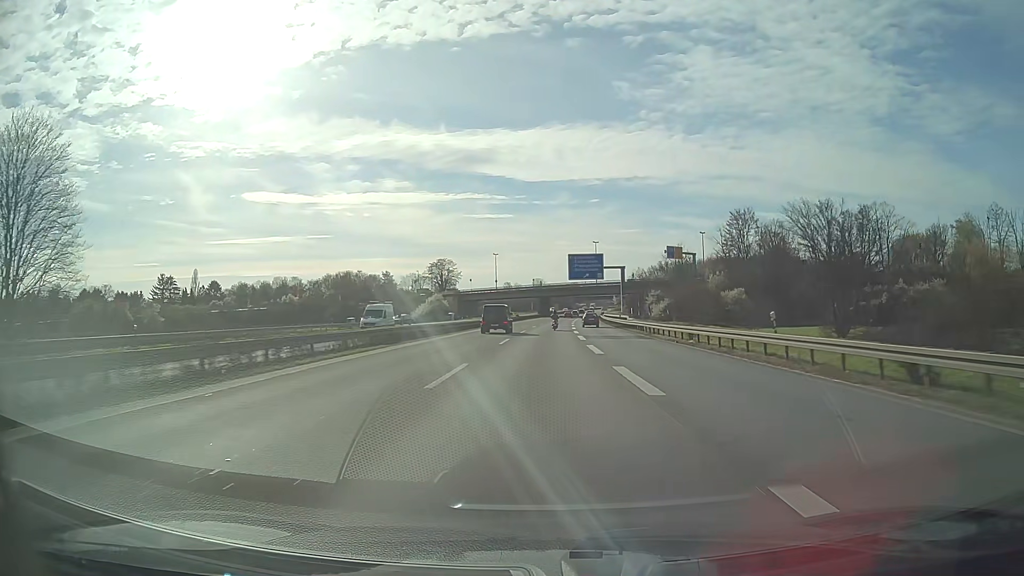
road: motorway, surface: asphalt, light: Day
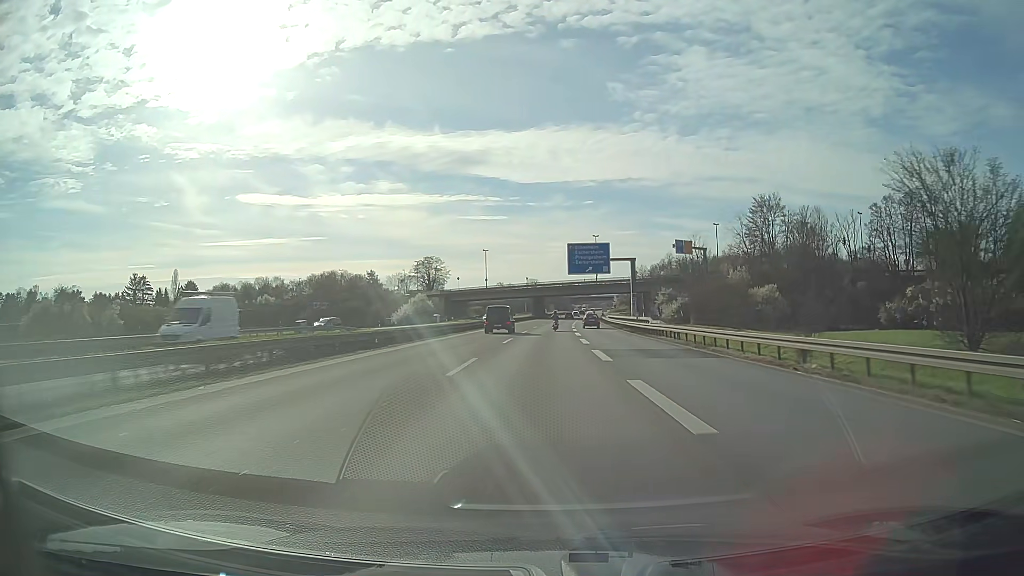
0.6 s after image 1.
(+0.1, +15.6) m; 0°
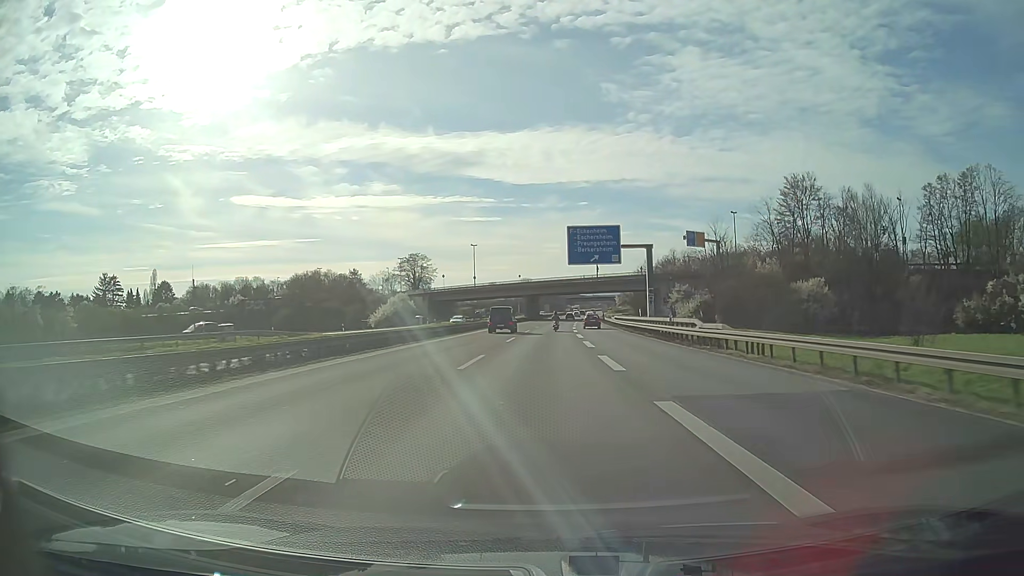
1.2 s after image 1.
(+0.1, +15.6) m; 0°
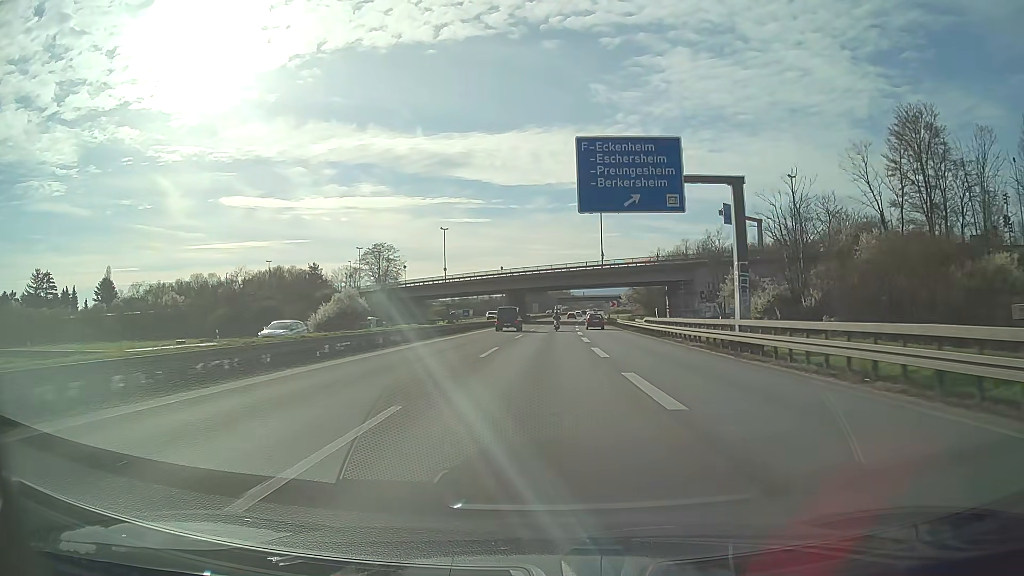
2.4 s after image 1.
(+0.3, +31.2) m; +1°
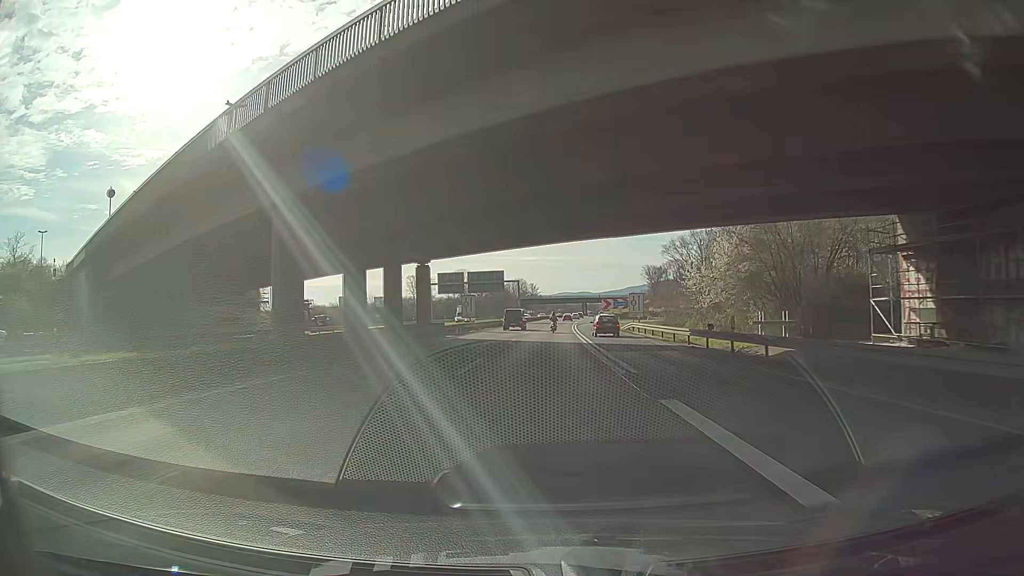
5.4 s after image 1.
(+2.0, +78.0) m; +3°
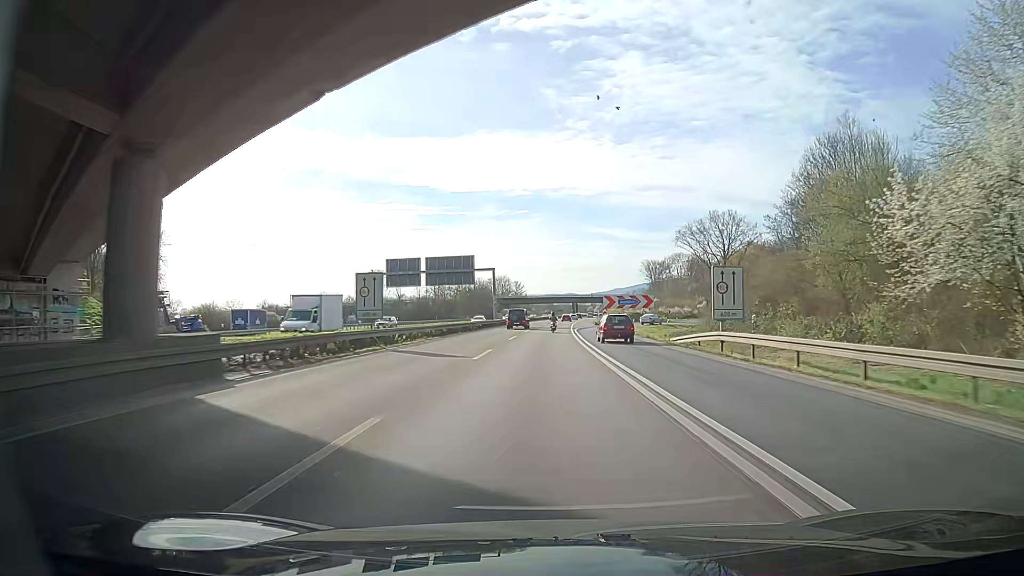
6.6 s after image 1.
(0.0, +31.2) m; 0°
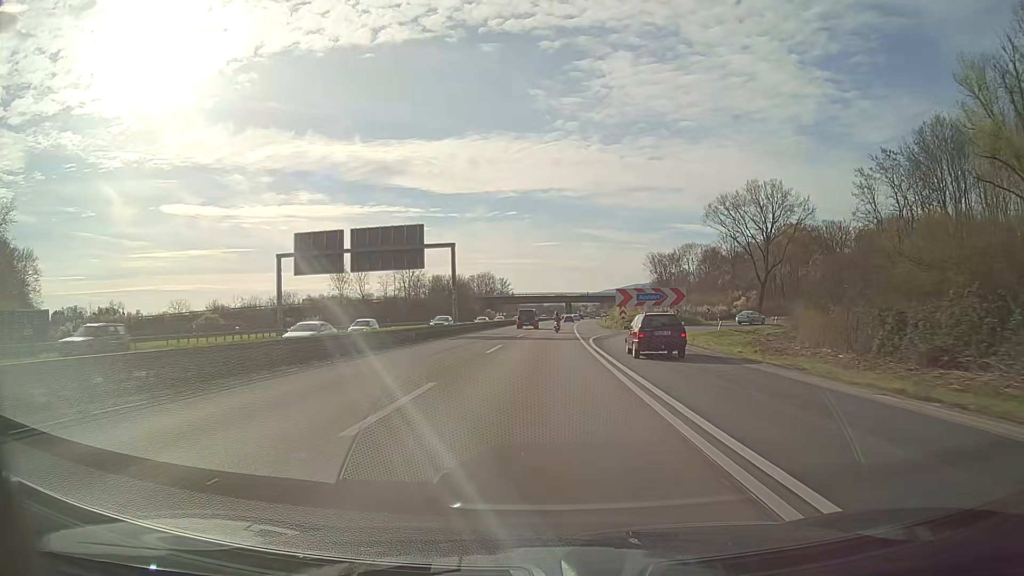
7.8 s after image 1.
(+0.6, +31.2) m; +2°
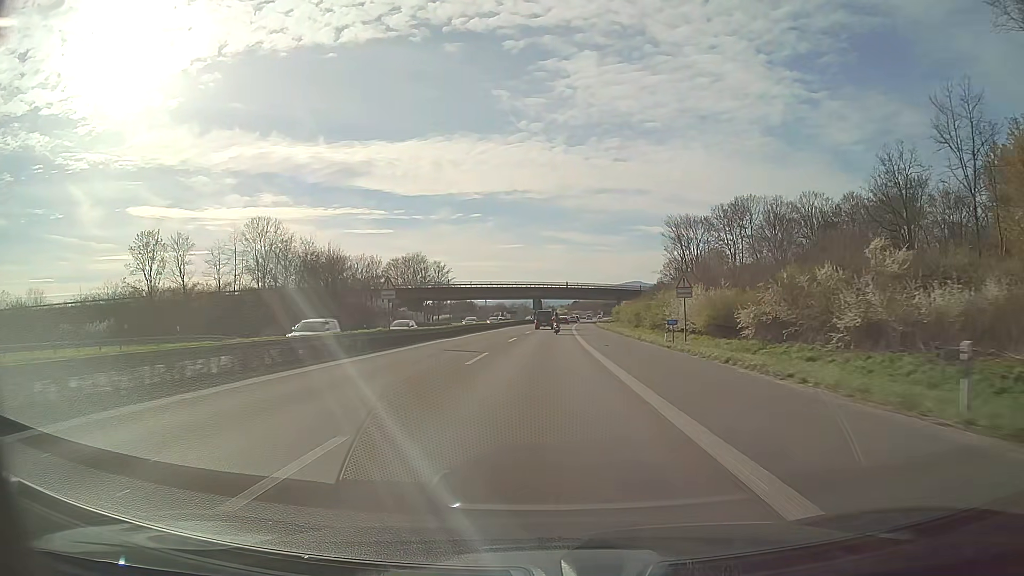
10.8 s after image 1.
(+2.0, +78.1) m; +3°
(0, +10) (0, +20) (0, +30) (+1, +40) (+1, +50) (+1, +60) (+2, +70) (+2, +80) (+3, +90) (+3, +100) m
